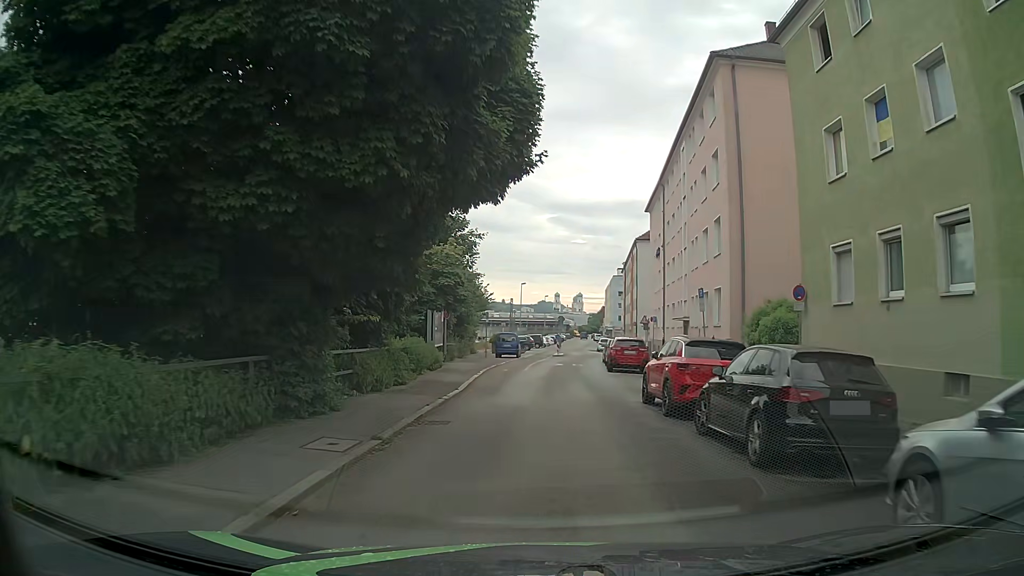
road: residential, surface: asphalt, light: Day
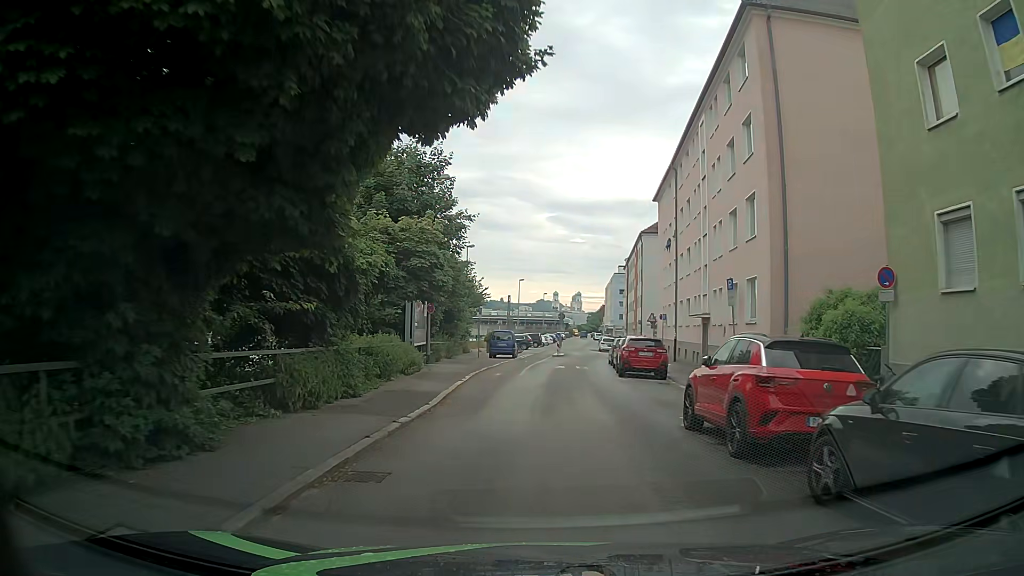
(0.0, +4.6) m; 0°
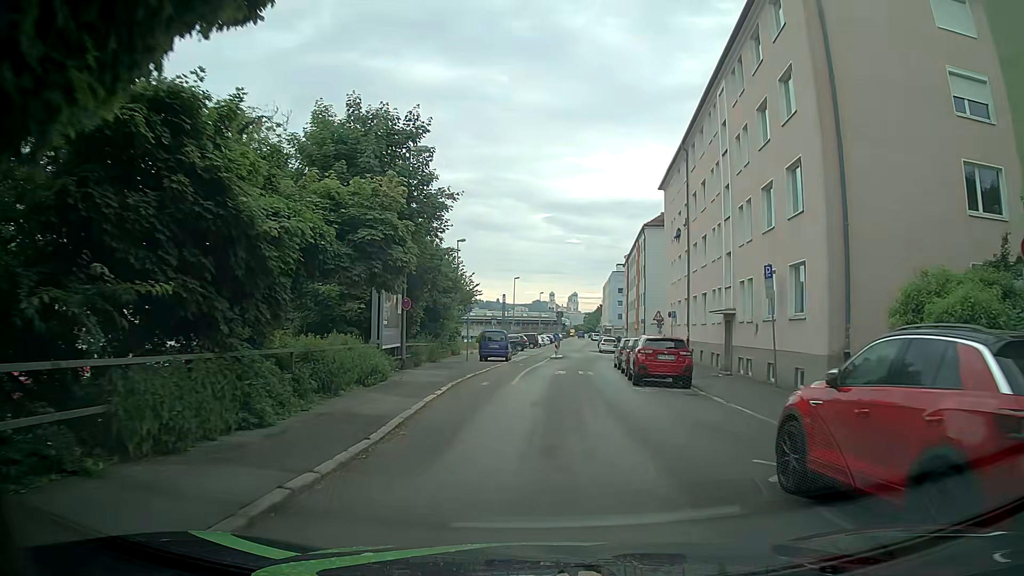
(0.0, +4.6) m; 0°
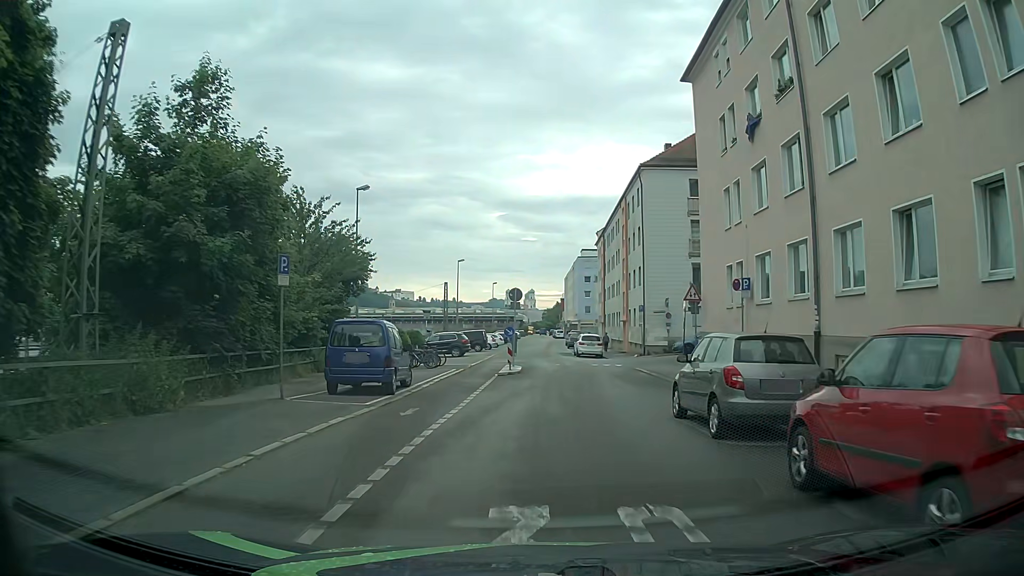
(+0.8, +22.4) m; +4°
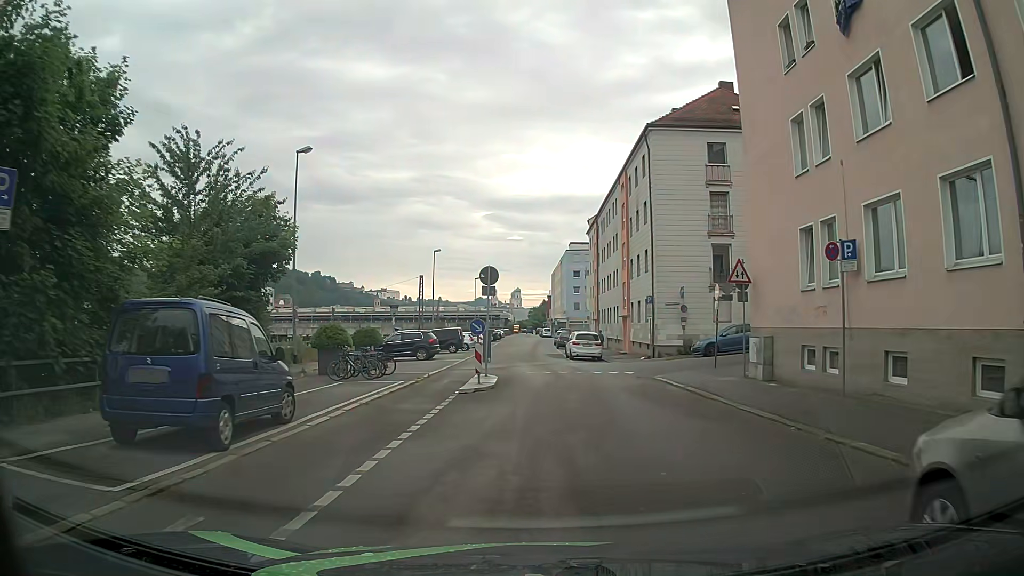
(+0.1, +8.4) m; +2°
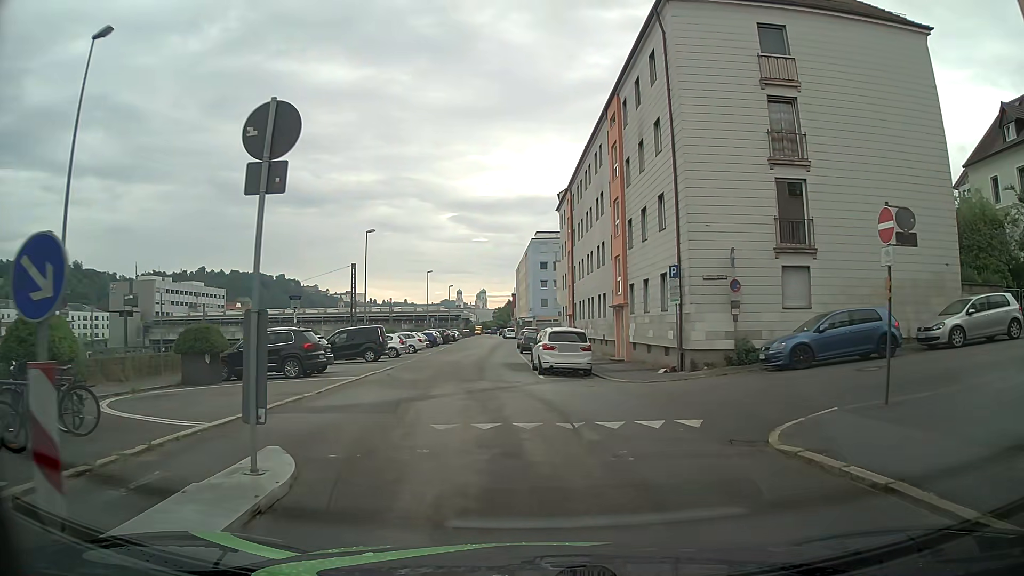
(+0.5, +14.8) m; +3°
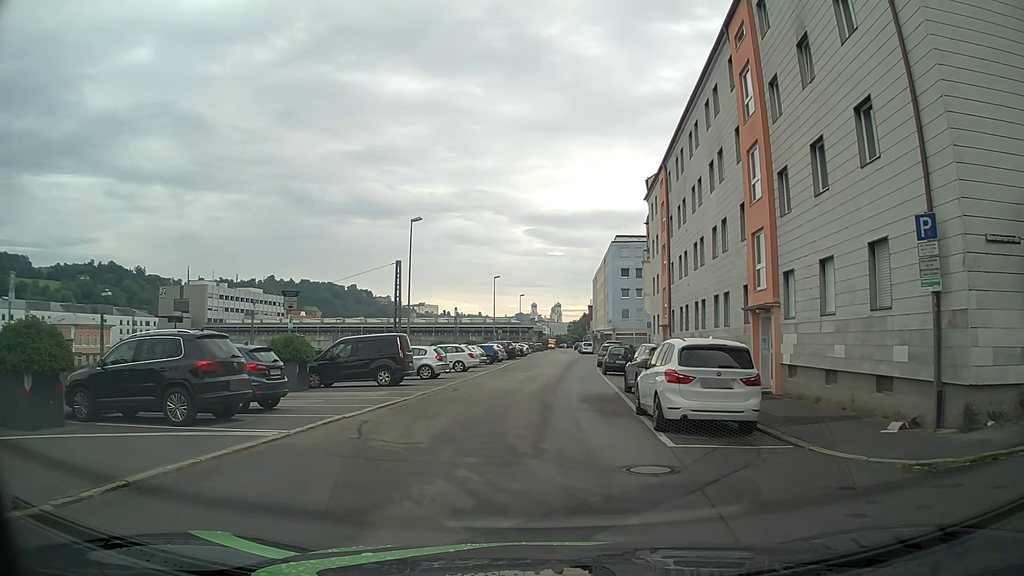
(-0.6, +11.1) m; -8°
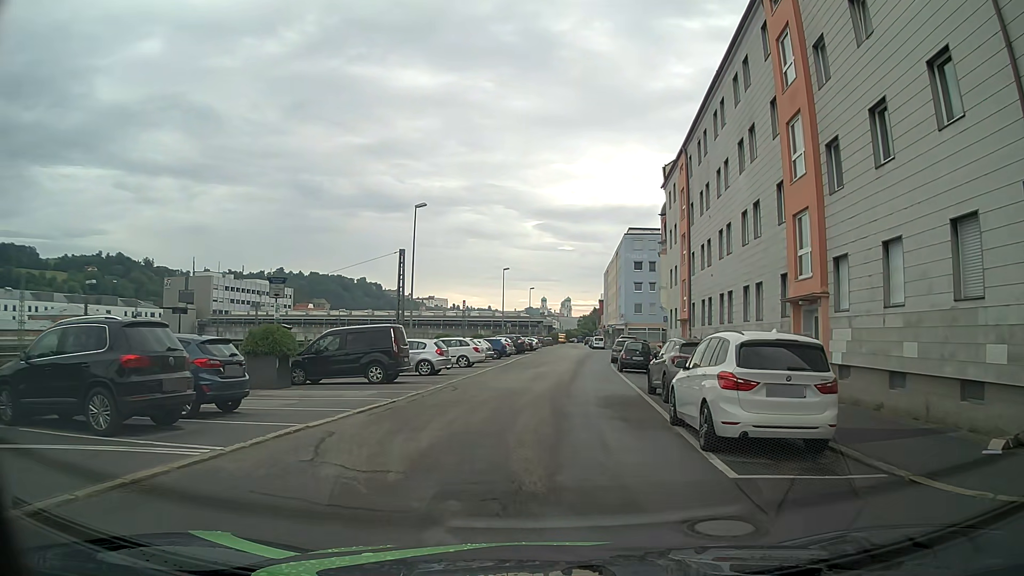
(0.0, +2.8) m; 0°
